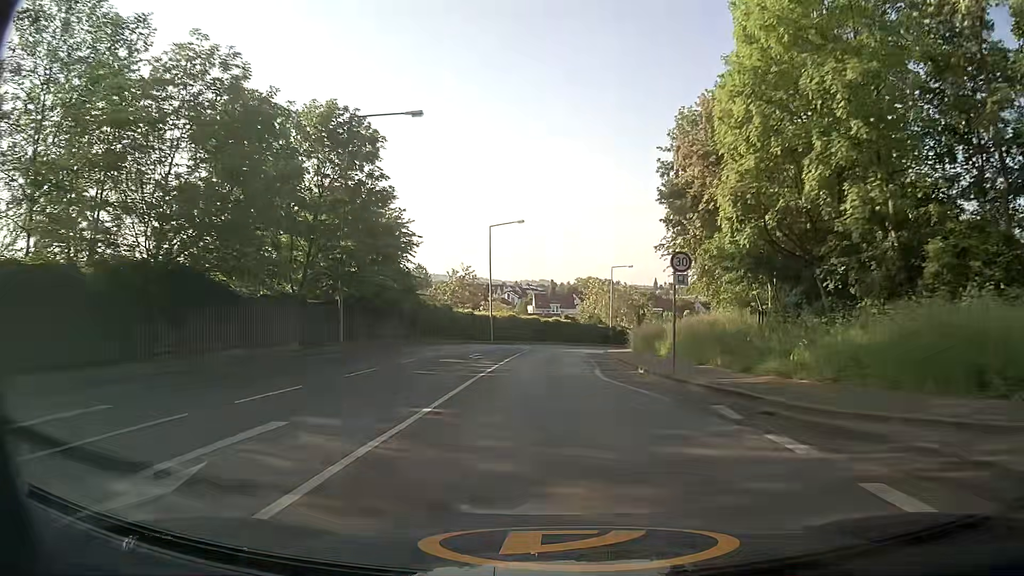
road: tertiary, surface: asphalt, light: Day
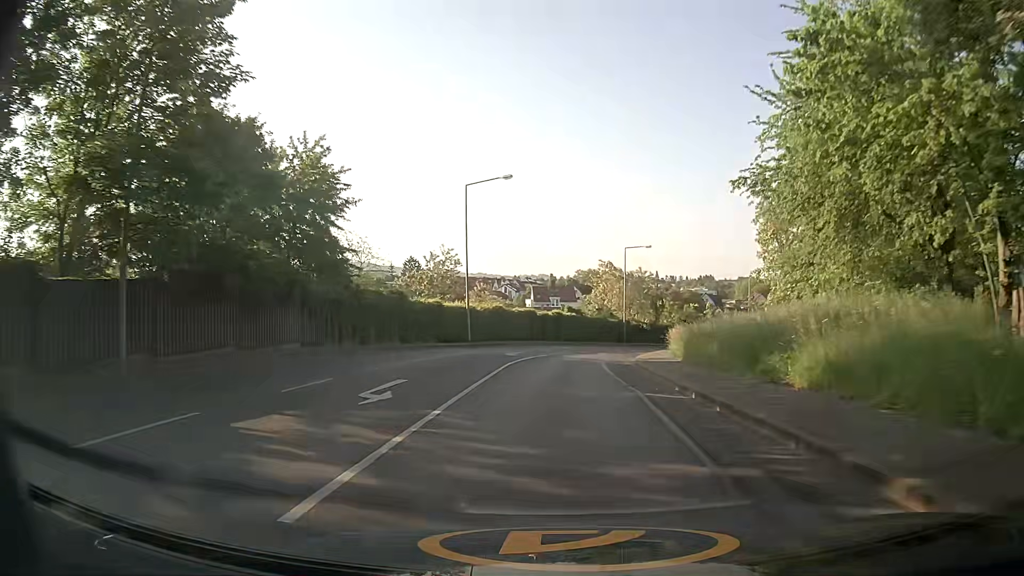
(-0.1, +16.5) m; 0°
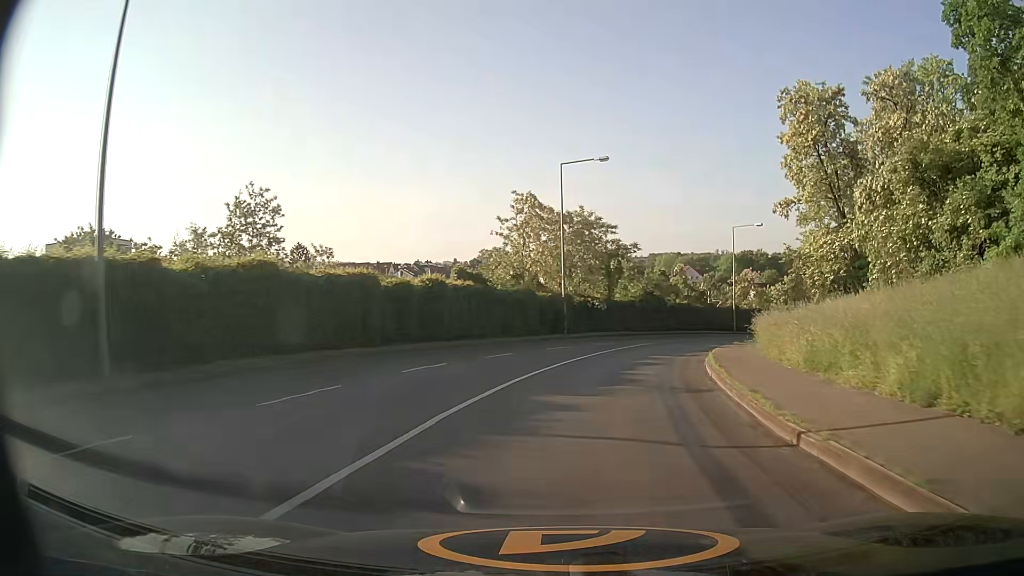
(+1.2, +31.7) m; +8°
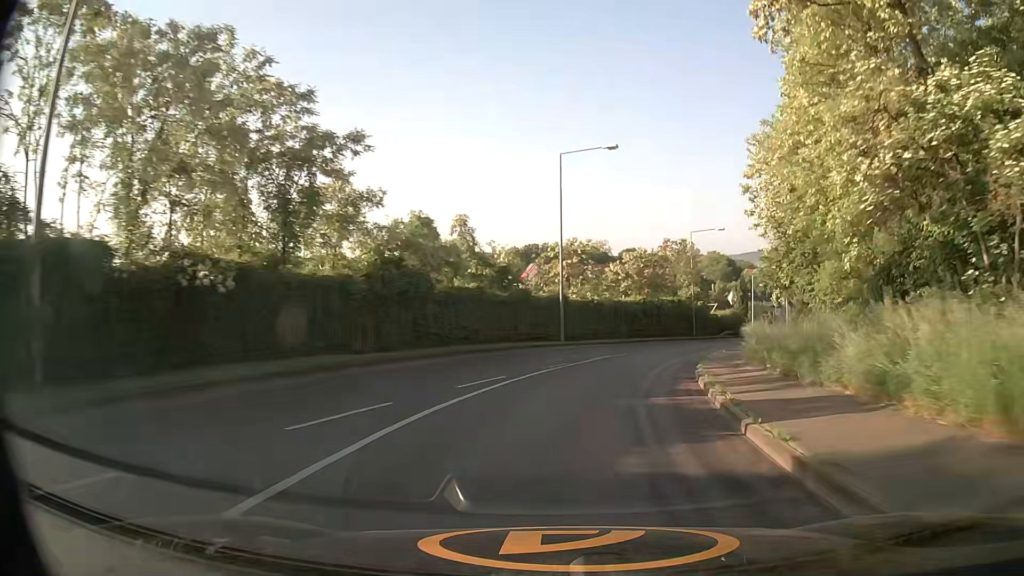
(+5.0, +30.0) m; +19°
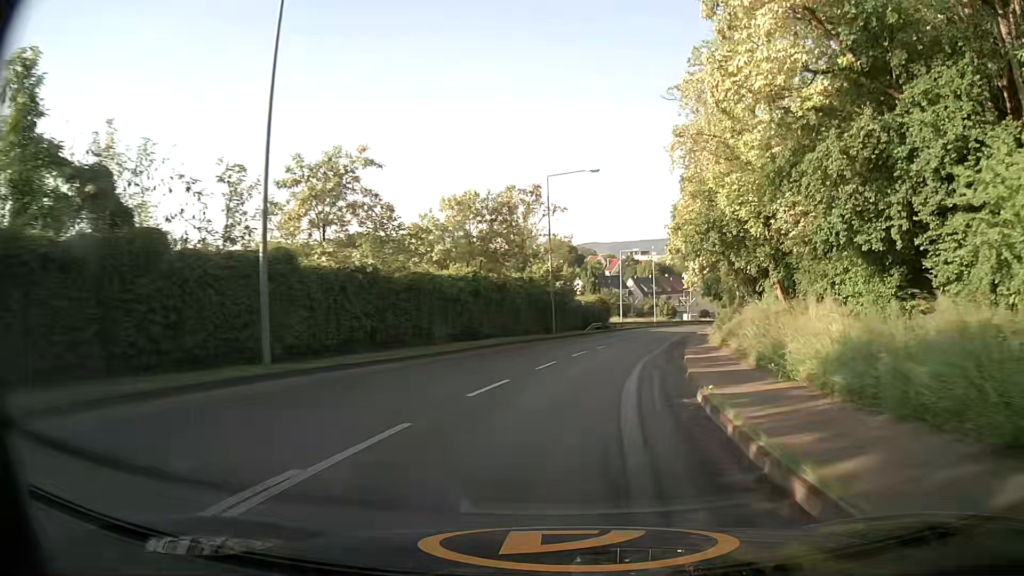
(+2.8, +22.2) m; +14°
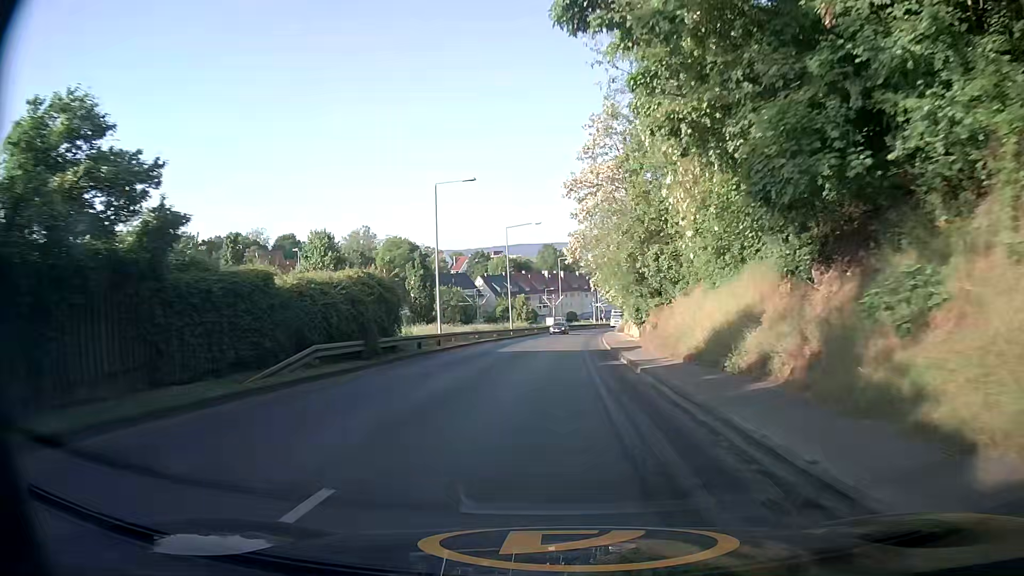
(+5.5, +38.6) m; +12°
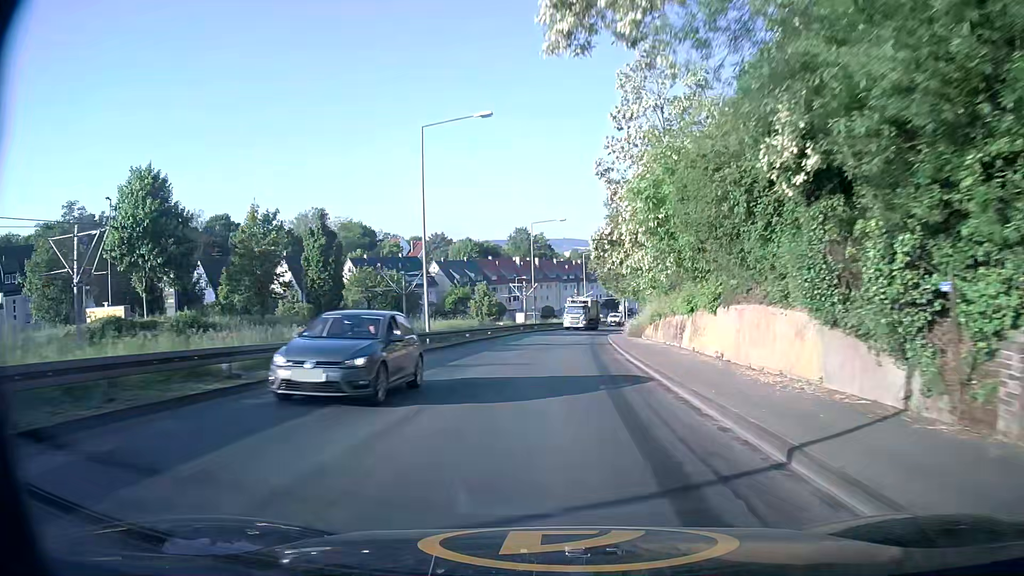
(+0.7, +33.0) m; +2°
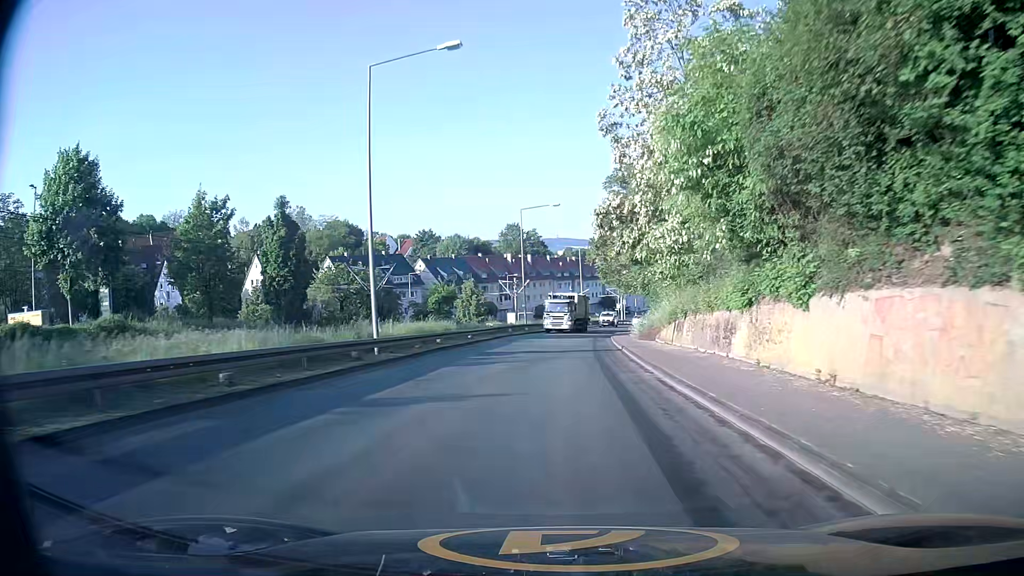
(+0.1, +8.2) m; +1°
(0, +10) (0, +20) (+1, +30) (+1, +40) (+2, +50) (+4, +60) (+5, +70) (+7, +79) (+10, +89) (+12, +99) m
